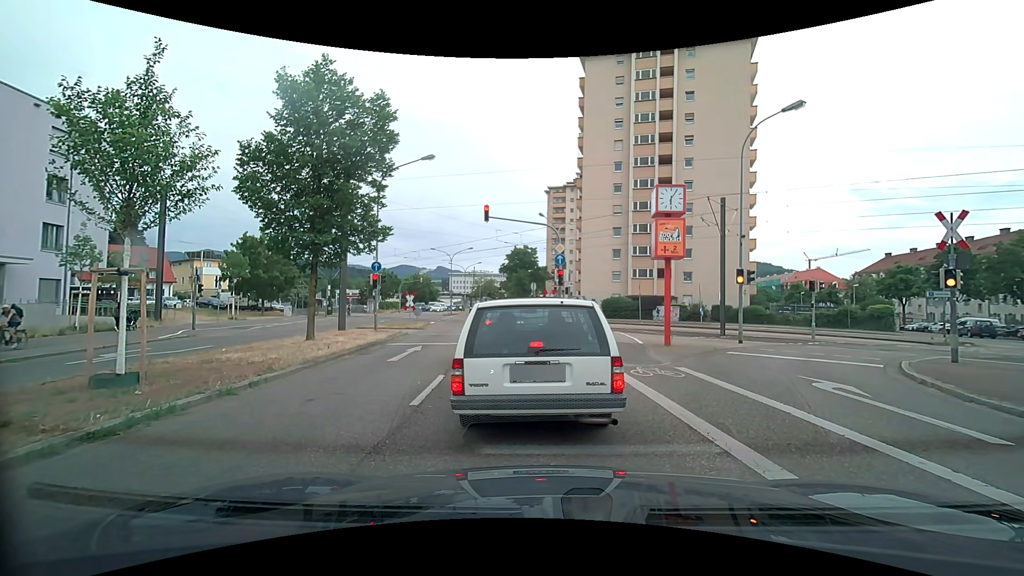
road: secondary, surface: asphalt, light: Day
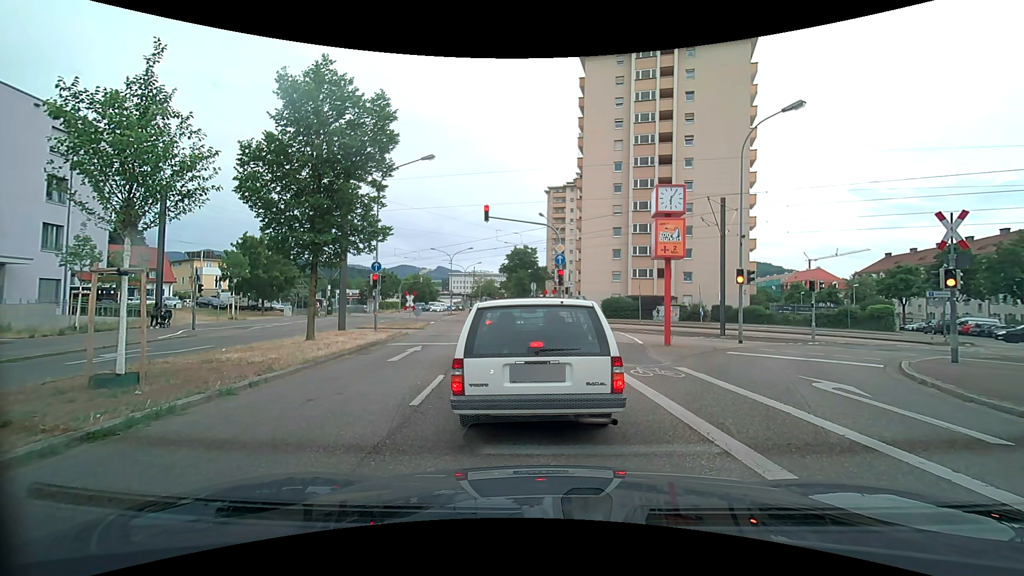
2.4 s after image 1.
(0.0, 0.0) m; 0°
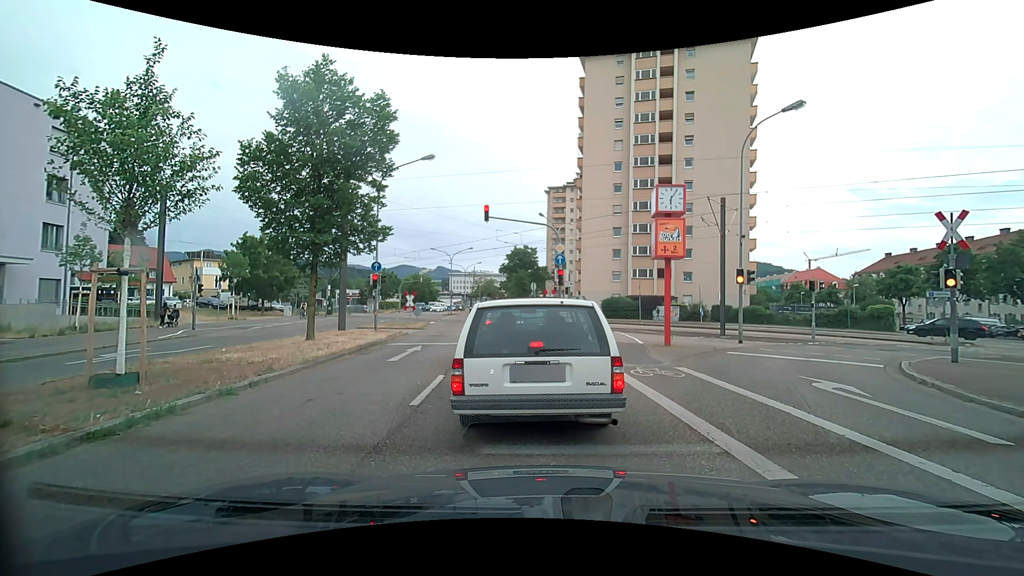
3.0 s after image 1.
(0.0, 0.0) m; 0°
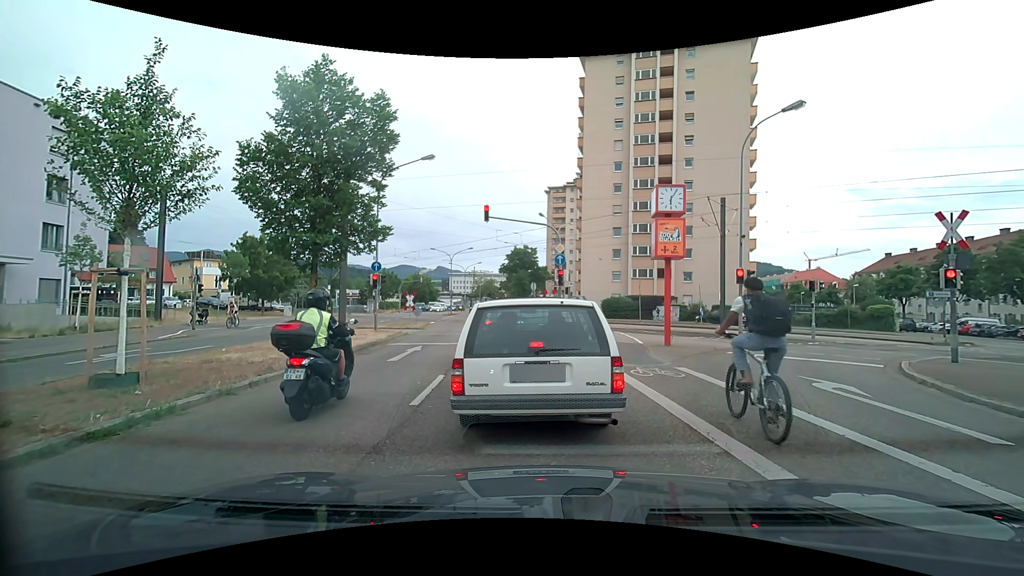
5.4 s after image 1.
(0.0, 0.0) m; 0°
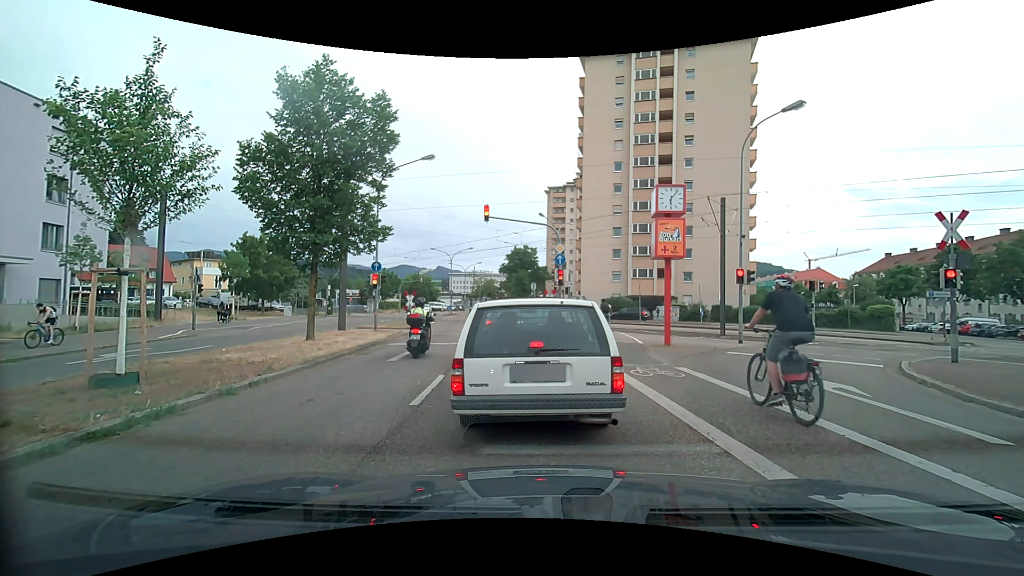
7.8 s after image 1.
(0.0, 0.0) m; 0°
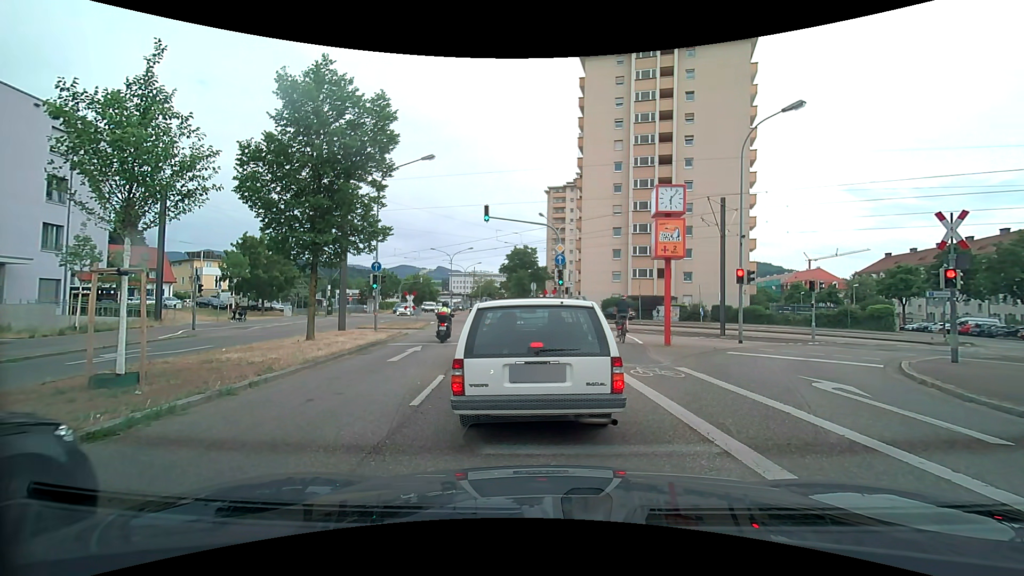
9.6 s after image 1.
(0.0, 0.0) m; 0°
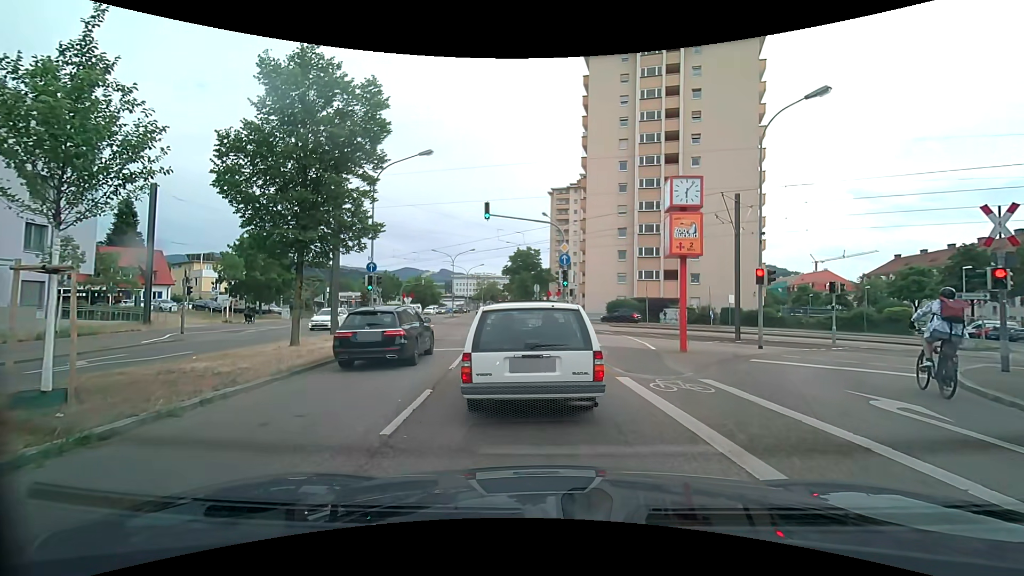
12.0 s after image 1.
(0.0, +1.5) m; -1°
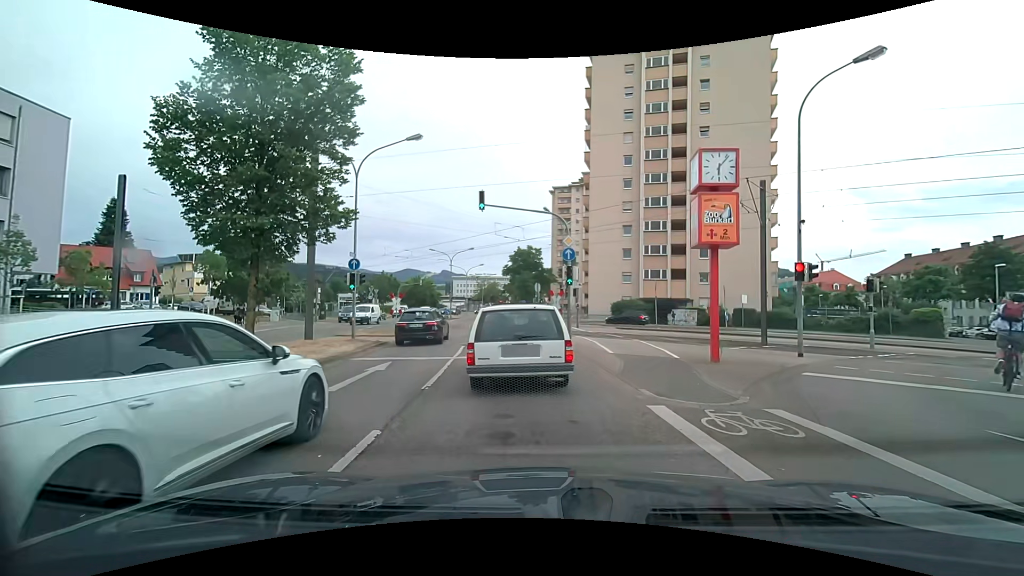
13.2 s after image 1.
(0.0, +2.9) m; +1°
(0, +10) (-1, +20) (-3, +30) (-4, +40) (-5, +50) (-7, +60) (-8, +69) (-9, +79) (-10, +89) (-11, +99) m
